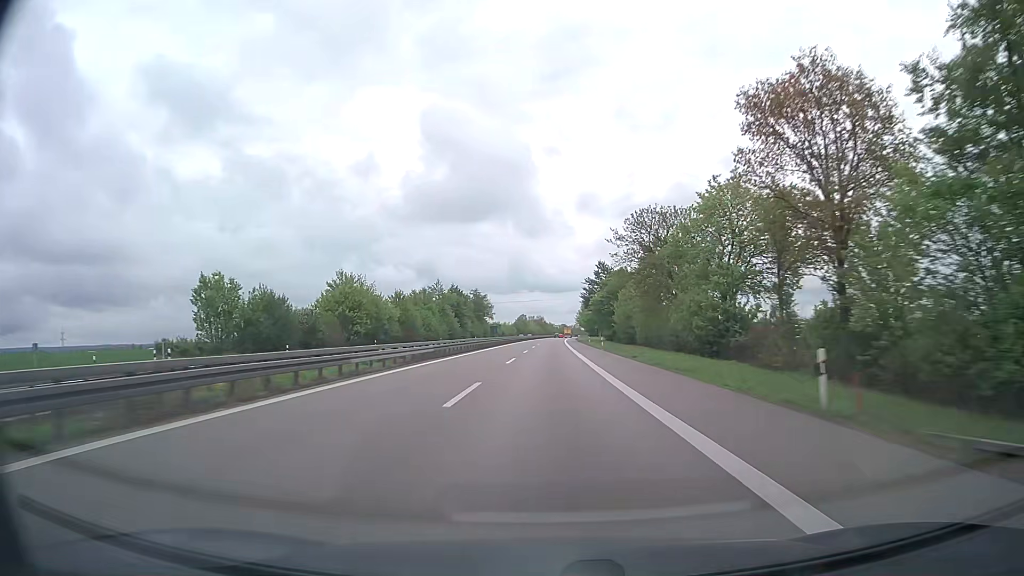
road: trunk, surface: asphalt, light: Day
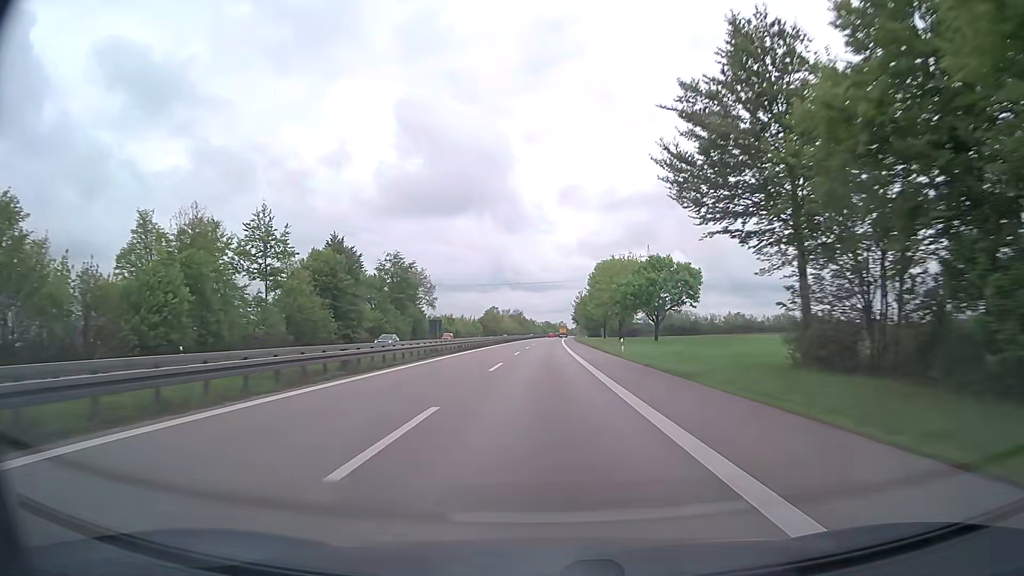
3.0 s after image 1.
(+1.3, +96.8) m; +1°
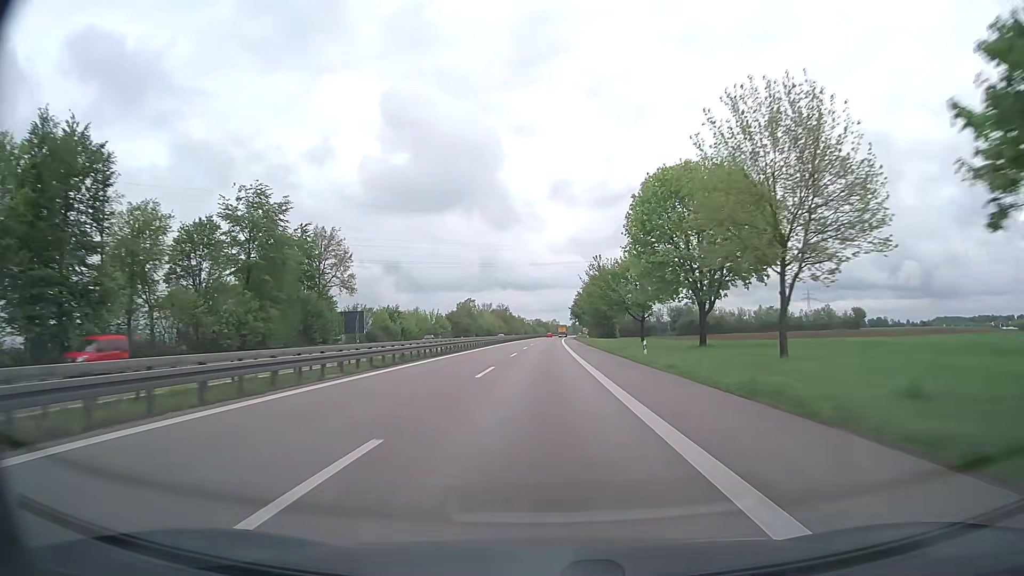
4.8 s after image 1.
(+0.4, +58.2) m; +1°
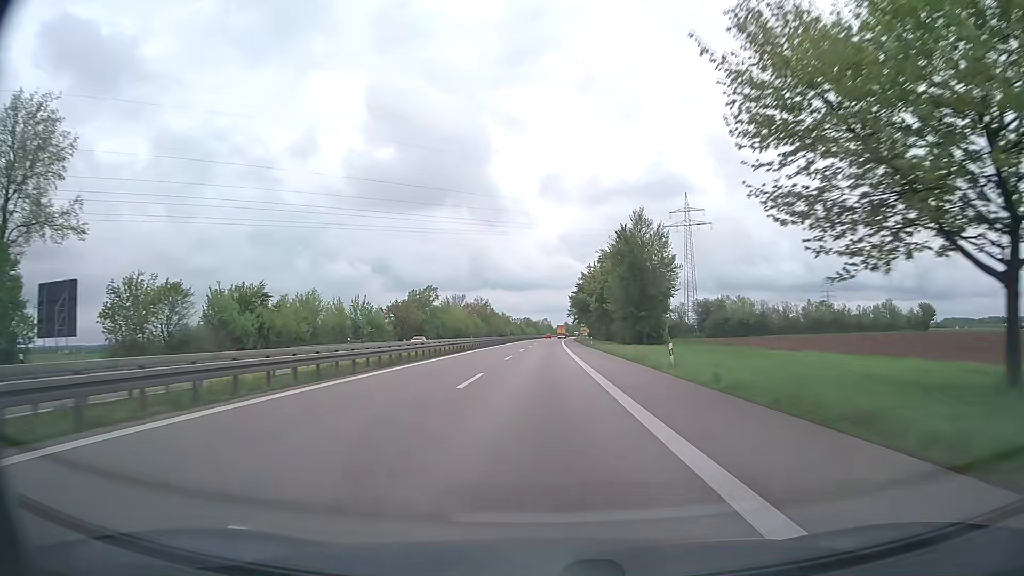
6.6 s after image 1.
(+0.4, +58.2) m; +1°
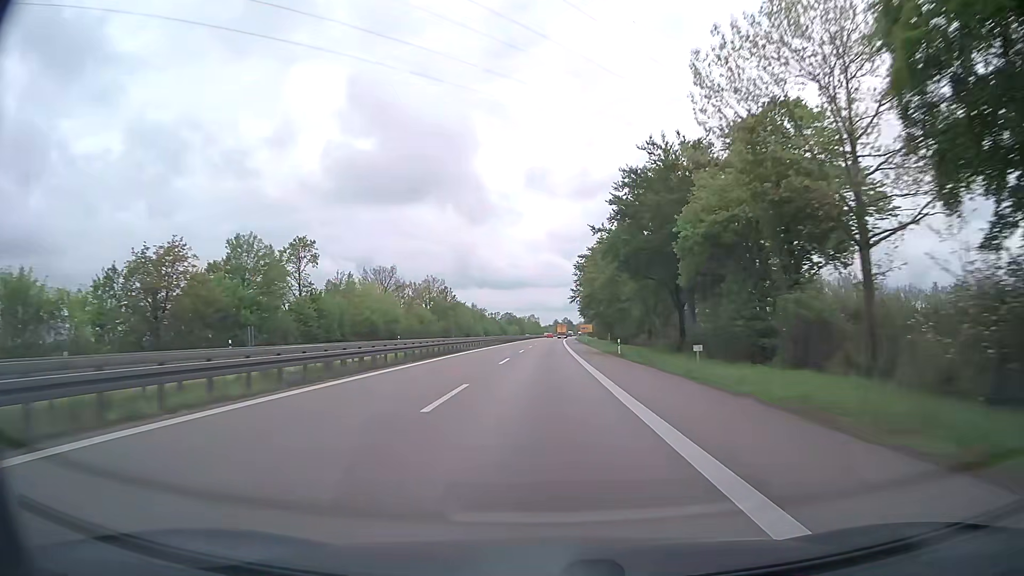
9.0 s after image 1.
(+0.6, +77.5) m; +1°
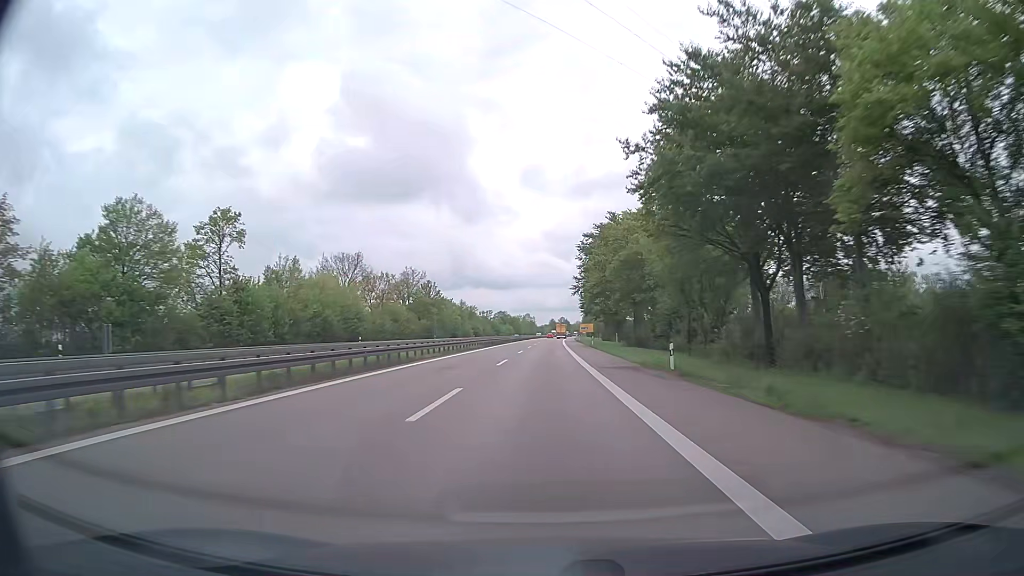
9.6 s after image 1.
(+0.1, +19.4) m; 0°
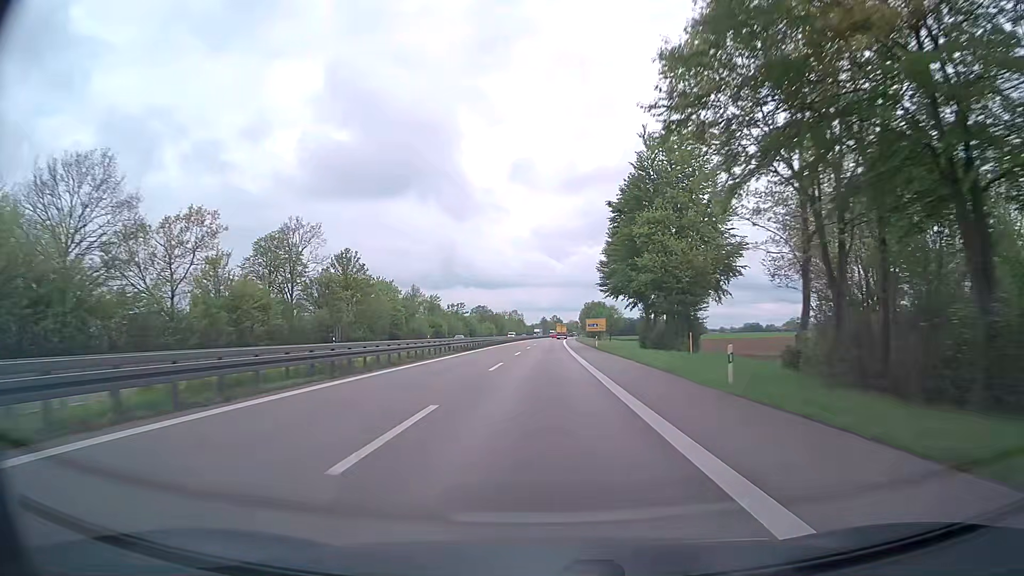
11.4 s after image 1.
(+0.4, +58.2) m; +1°
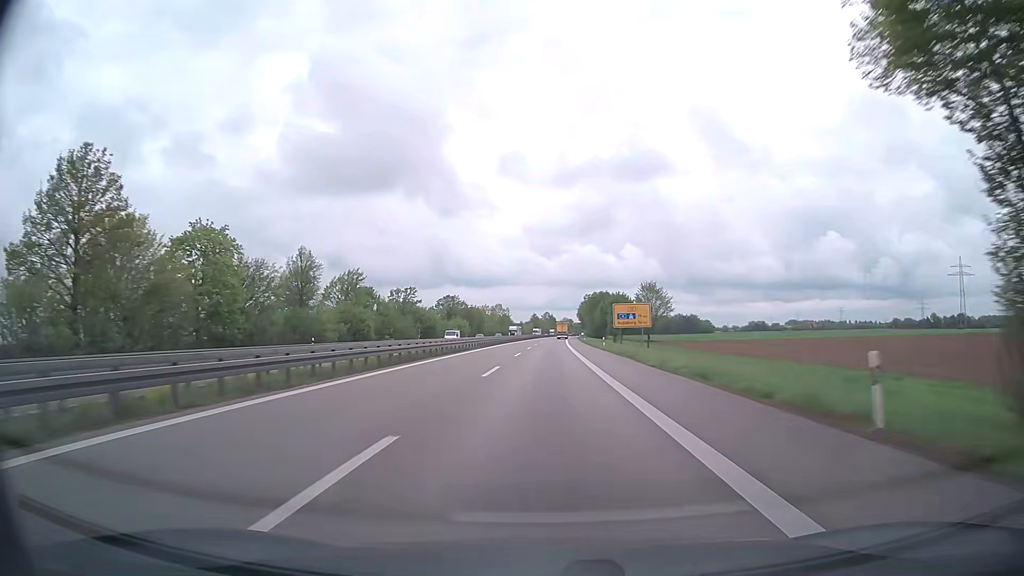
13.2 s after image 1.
(+0.4, +58.2) m; +1°
(0, +10) (0, +20) (0, +30) (0, +40) (0, +50) (0, +60) (0, +70) (0, +80) (0, +90) (0, +100) m
